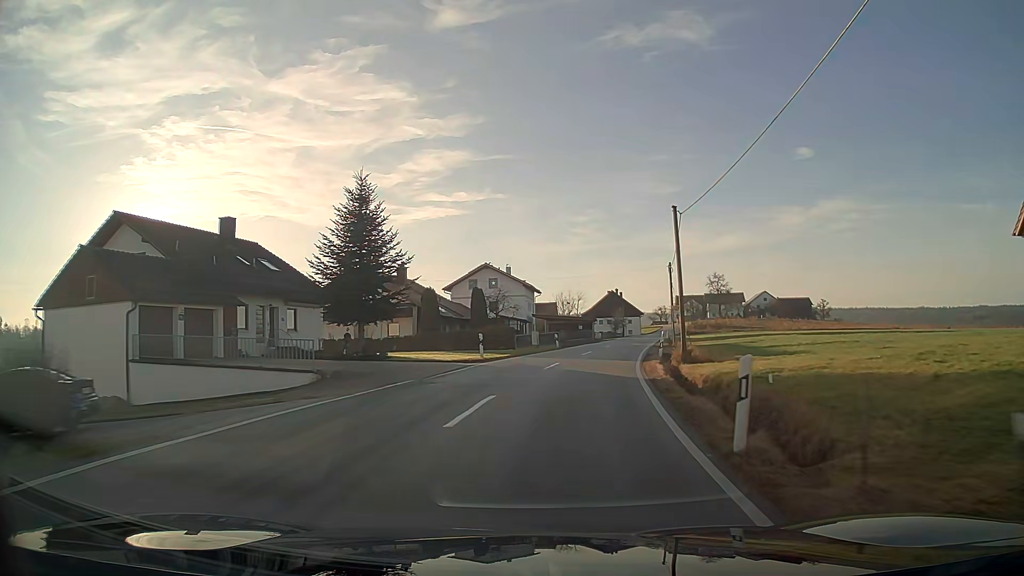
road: tertiary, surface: asphalt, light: Day
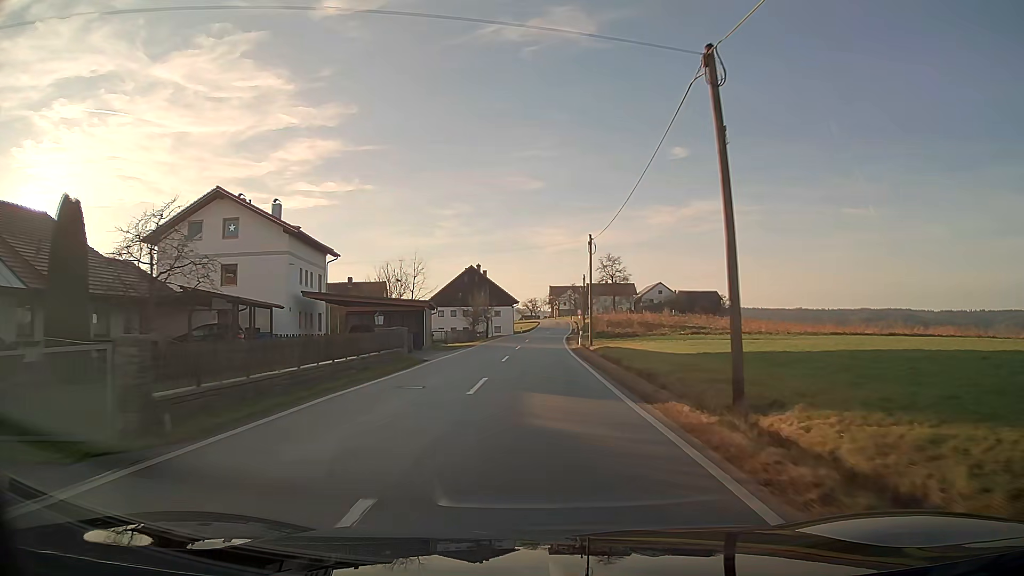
(+4.7, +43.4) m; +10°
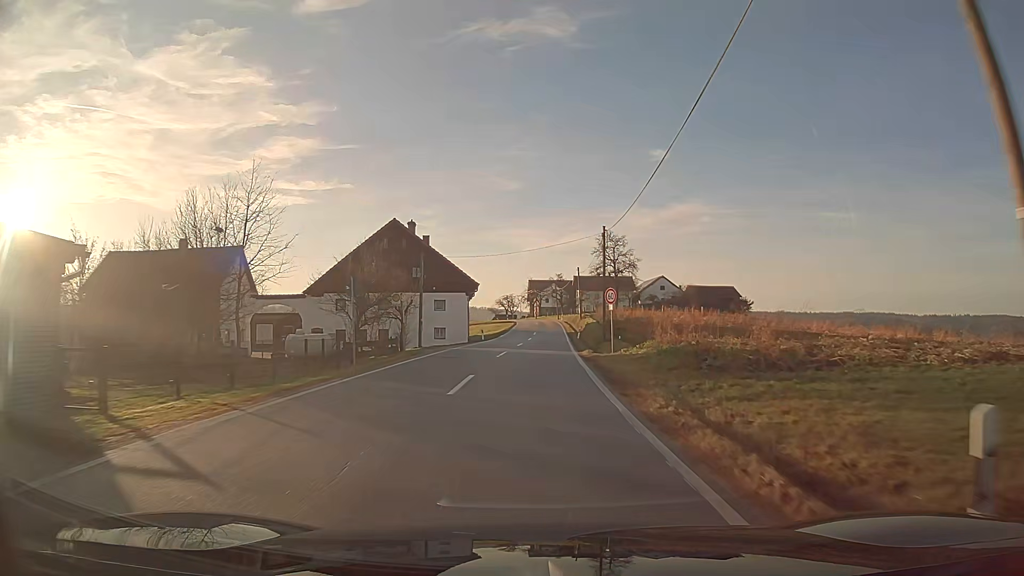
(+0.6, +37.4) m; +2°
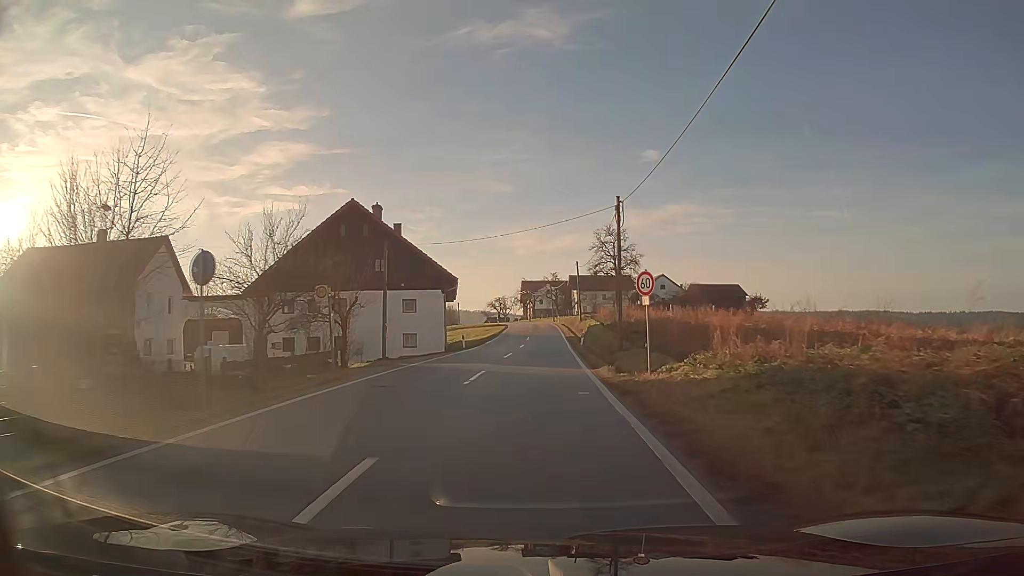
(0.0, +9.4) m; 0°
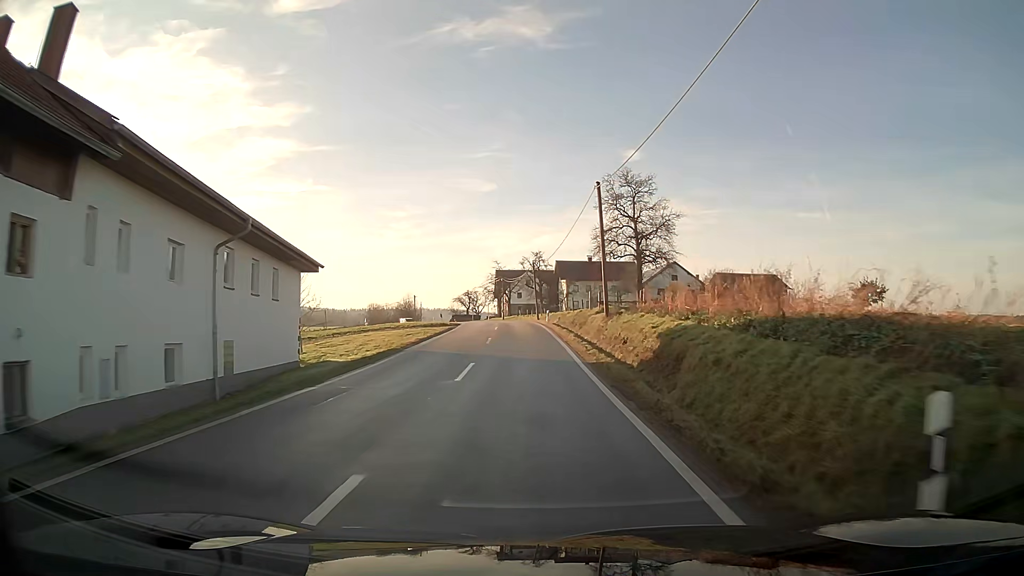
(+0.6, +36.7) m; +2°
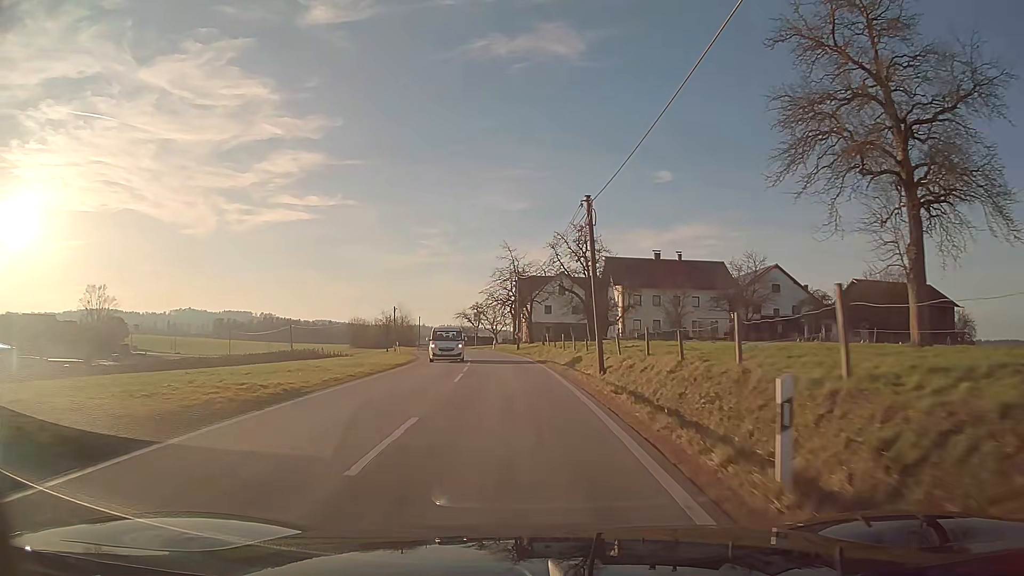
(-0.8, +43.8) m; -3°
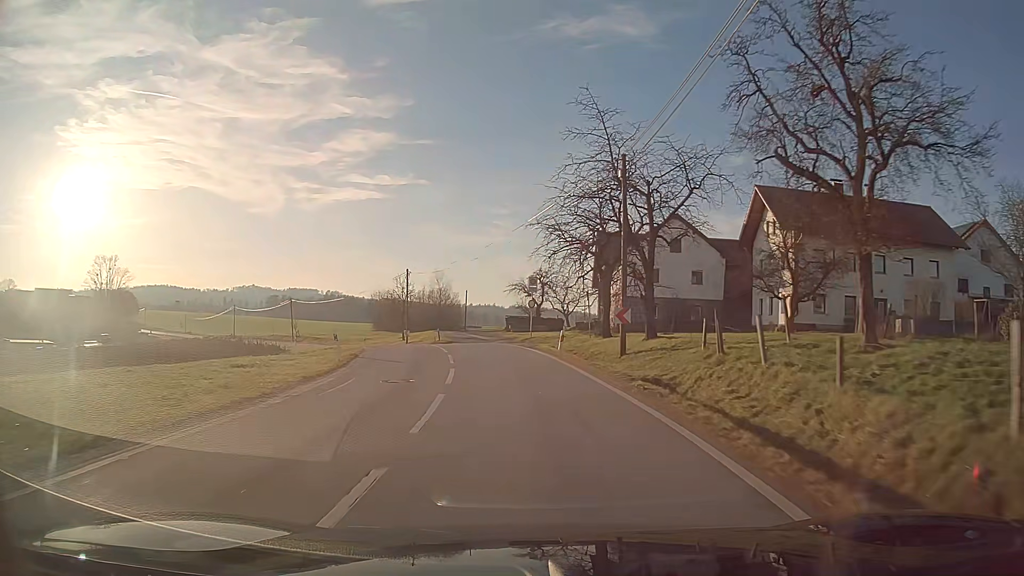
(-1.8, +34.4) m; -6°
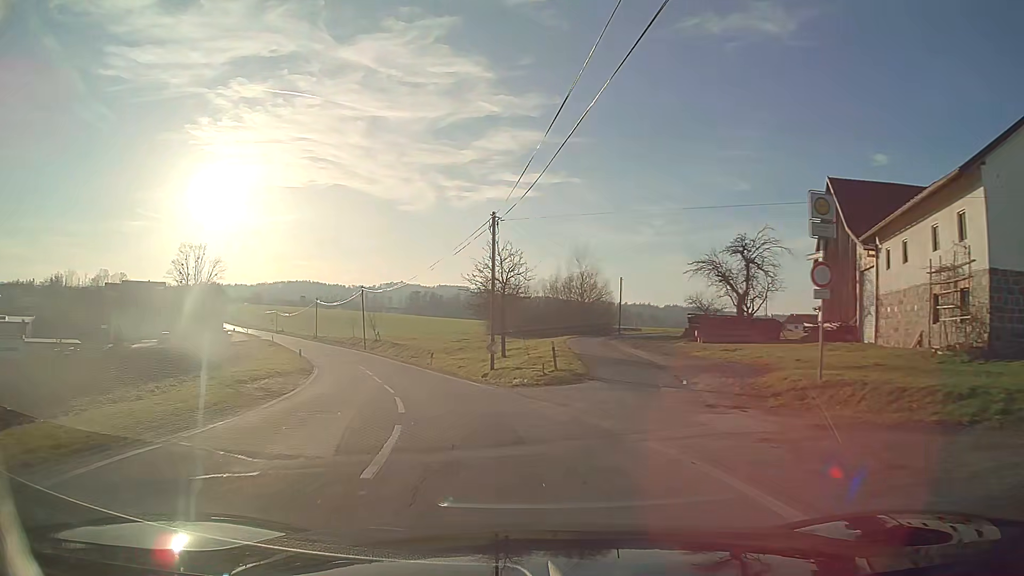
(-3.3, +32.0) m; -15°
